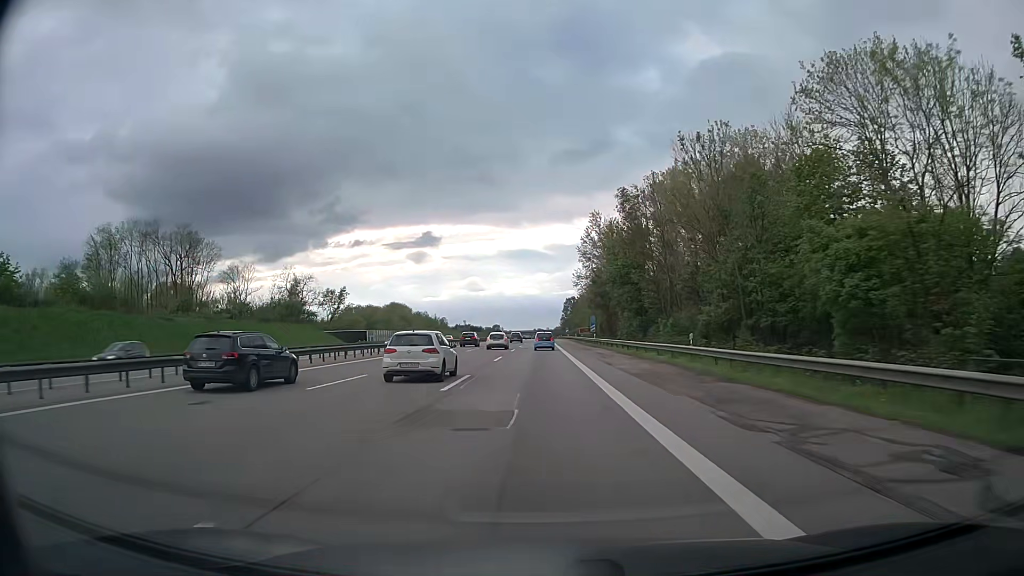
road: motorway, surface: asphalt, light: Day
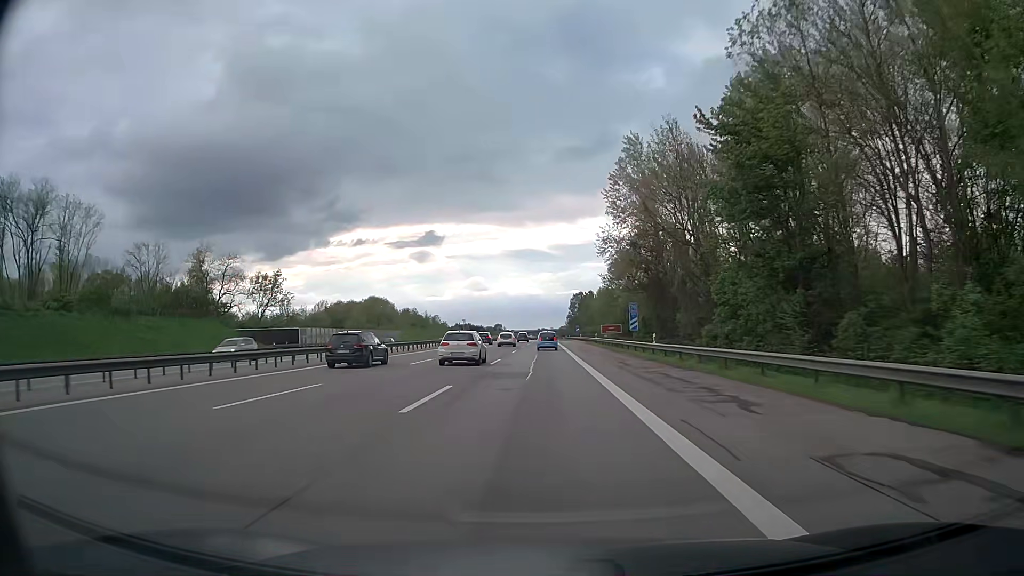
(0.0, +41.1) m; 0°
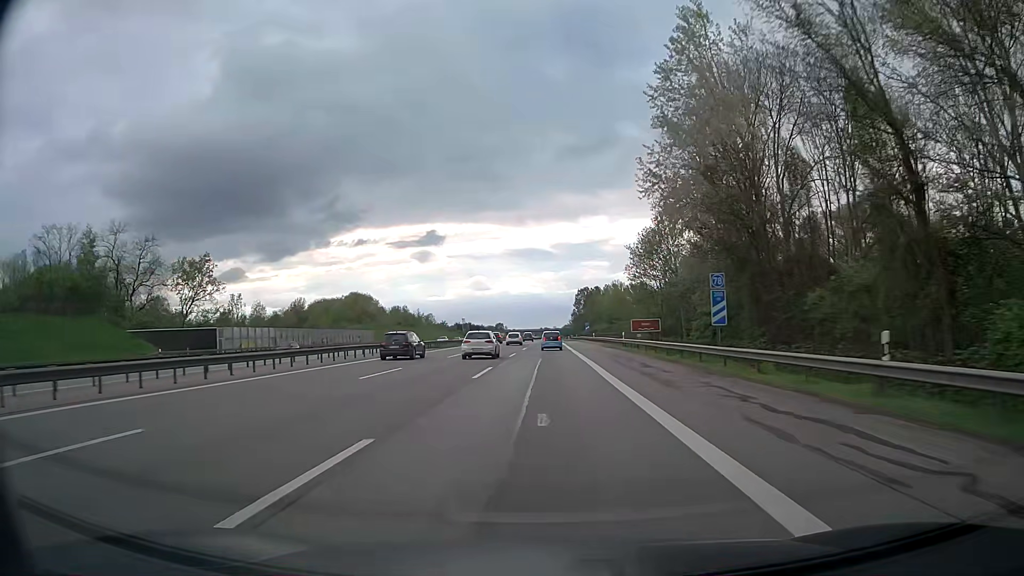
(-0.1, +26.8) m; 0°
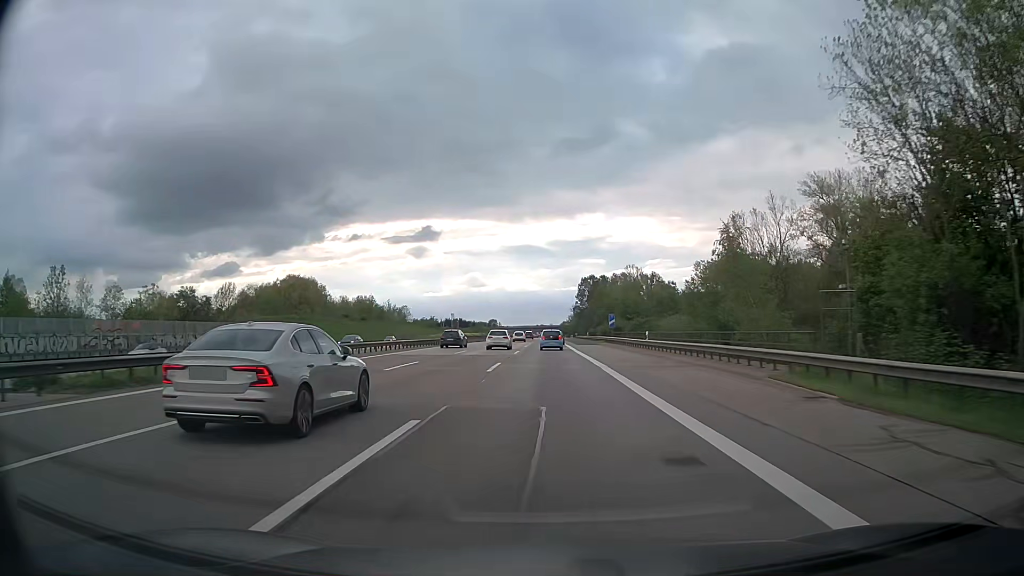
(+0.1, +52.1) m; 0°
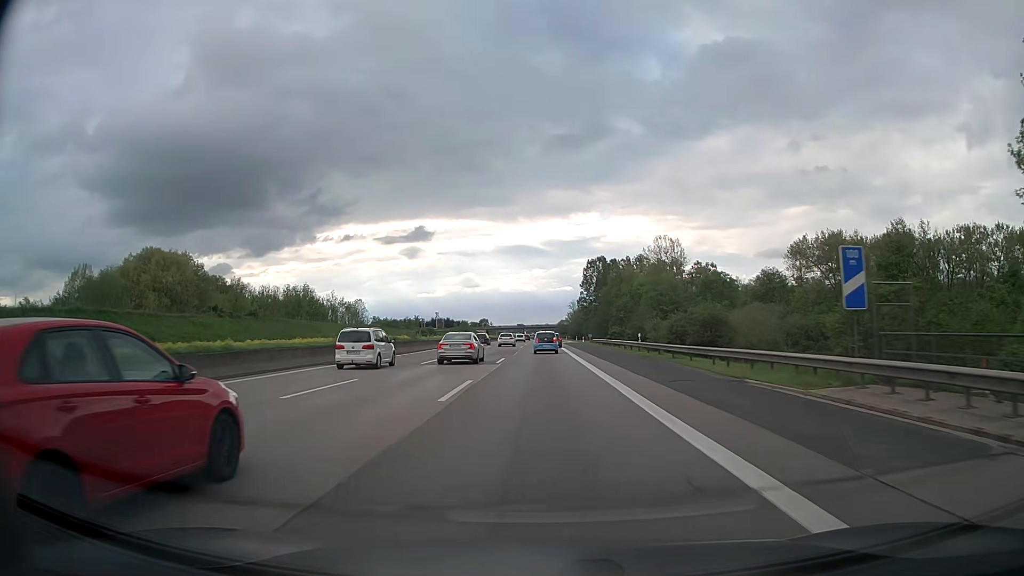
(+0.7, +62.6) m; +1°
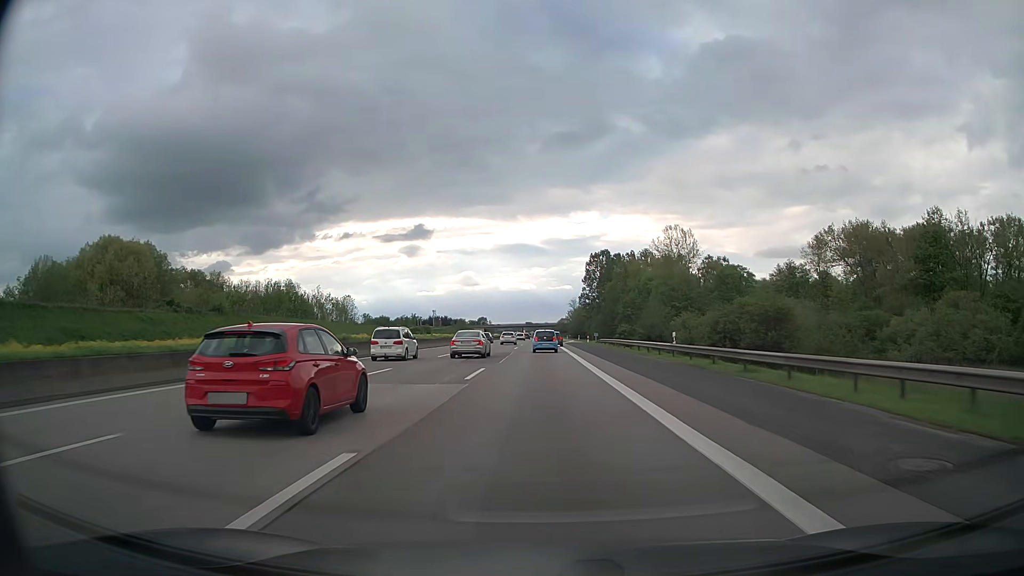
(0.0, +12.2) m; 0°
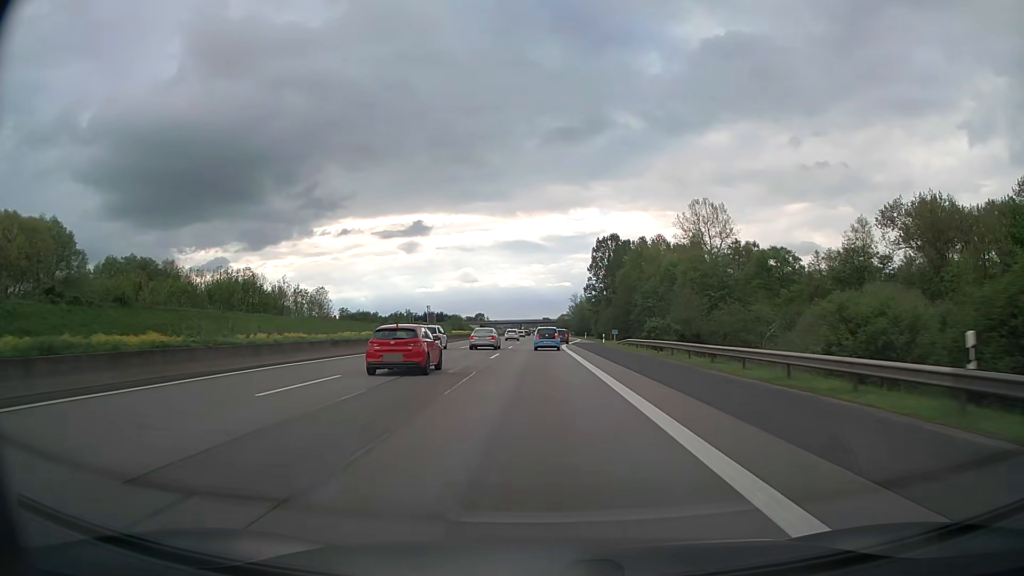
(0.0, +24.1) m; 0°
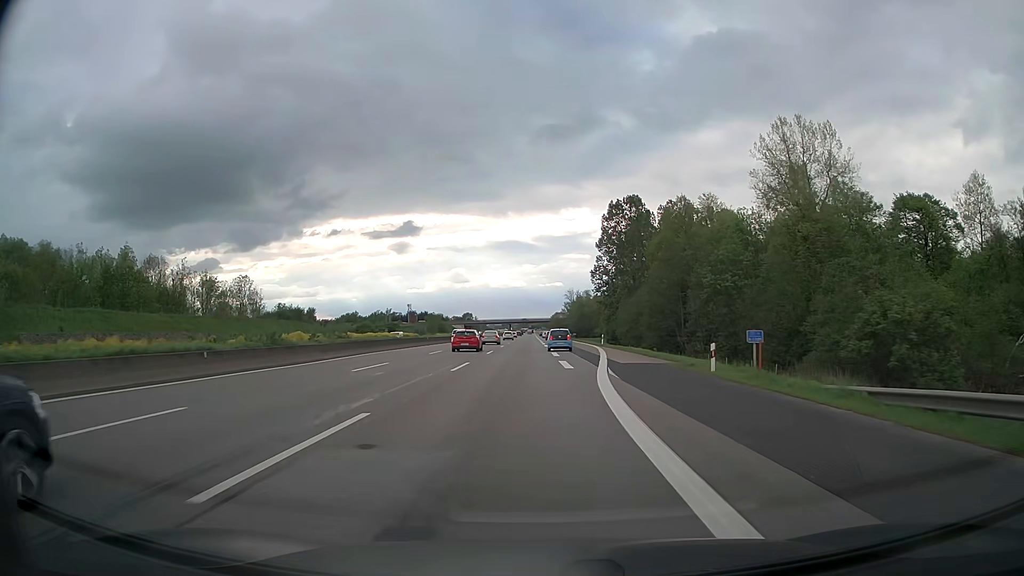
(+0.1, +43.8) m; +1°
(0, +10) (0, +20) (0, +30) (+1, +40) (+1, +50) (+1, +60) (+1, +70) (+1, +80) (+1, +90) (+1, +100) m
